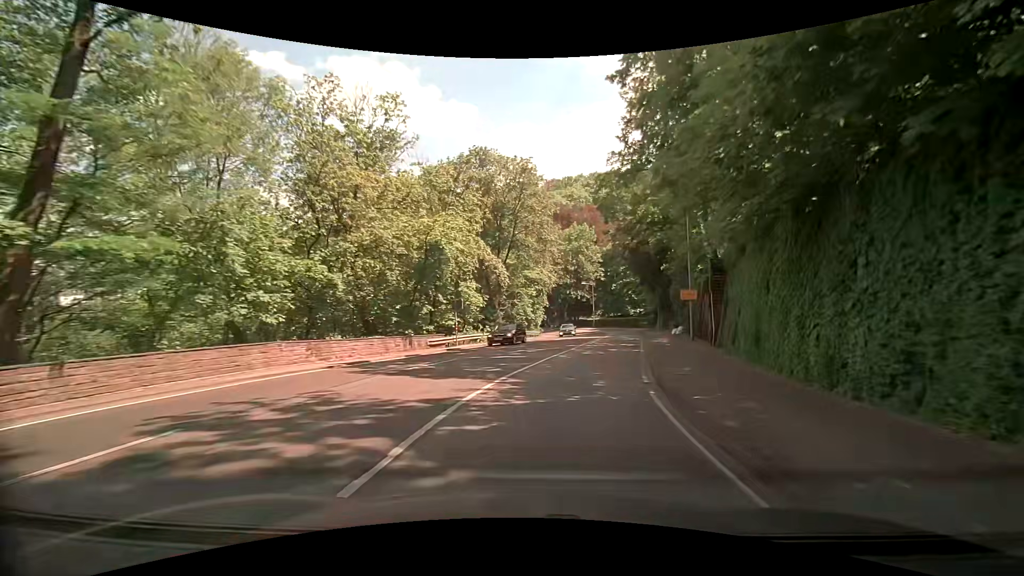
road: secondary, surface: asphalt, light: Day
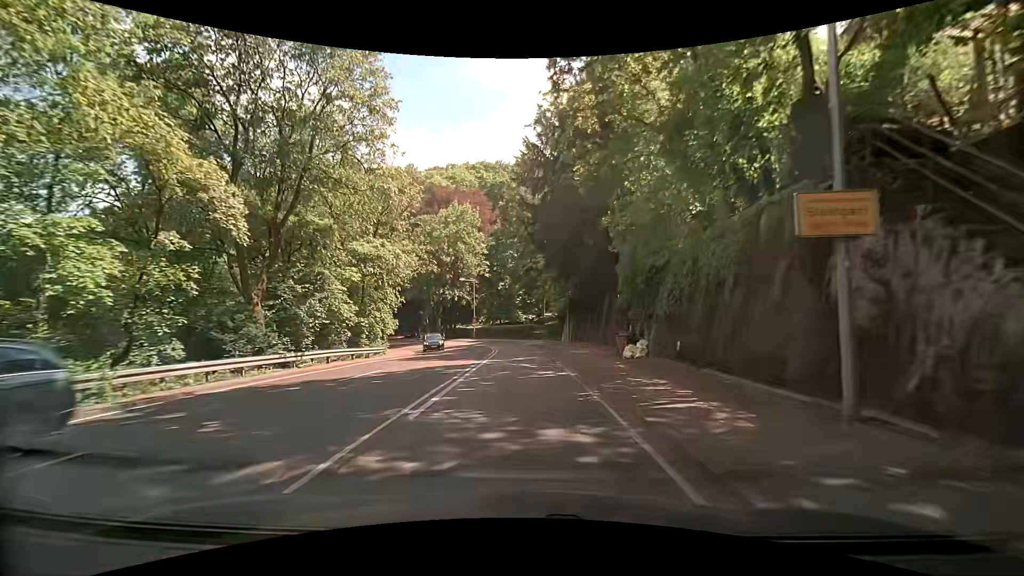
(+3.6, +23.4) m; +14°
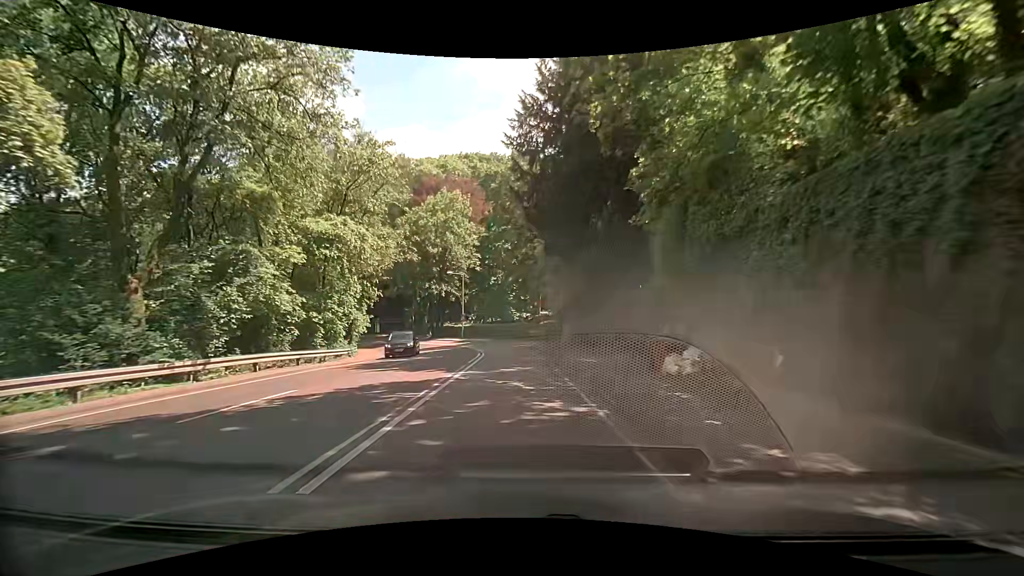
(0.0, +6.4) m; 0°
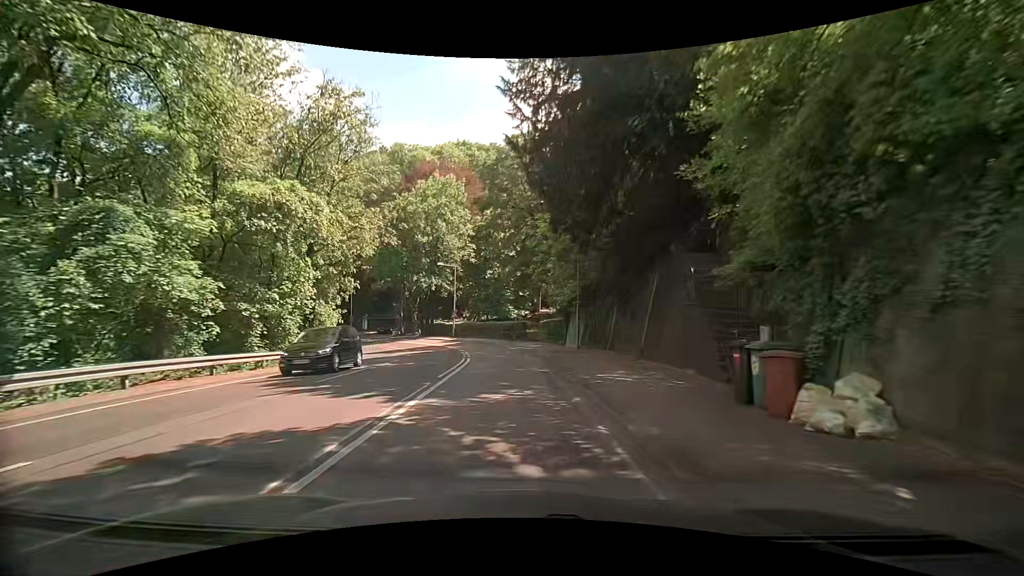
(+0.1, +6.3) m; 0°
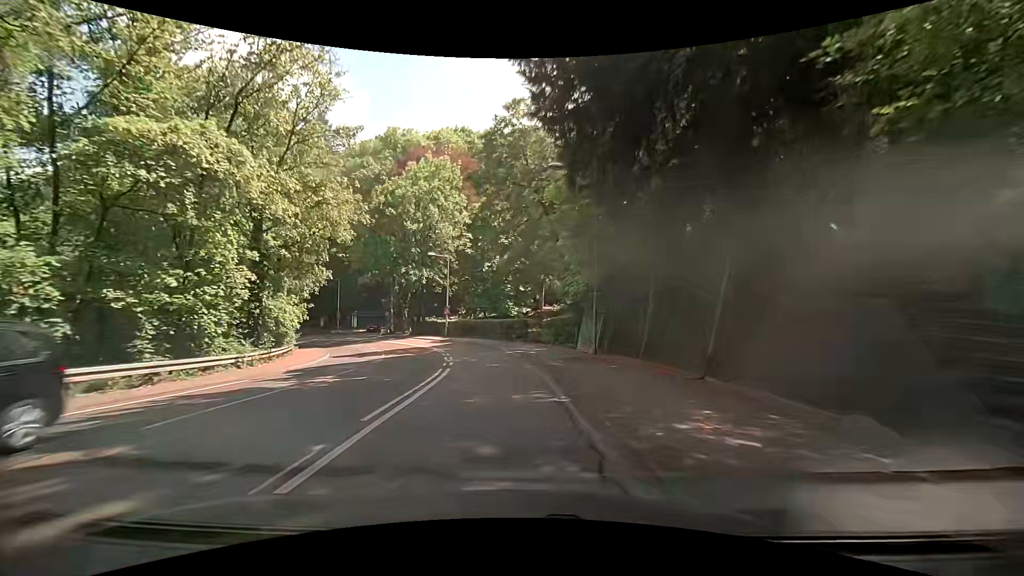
(+0.1, +6.3) m; 0°
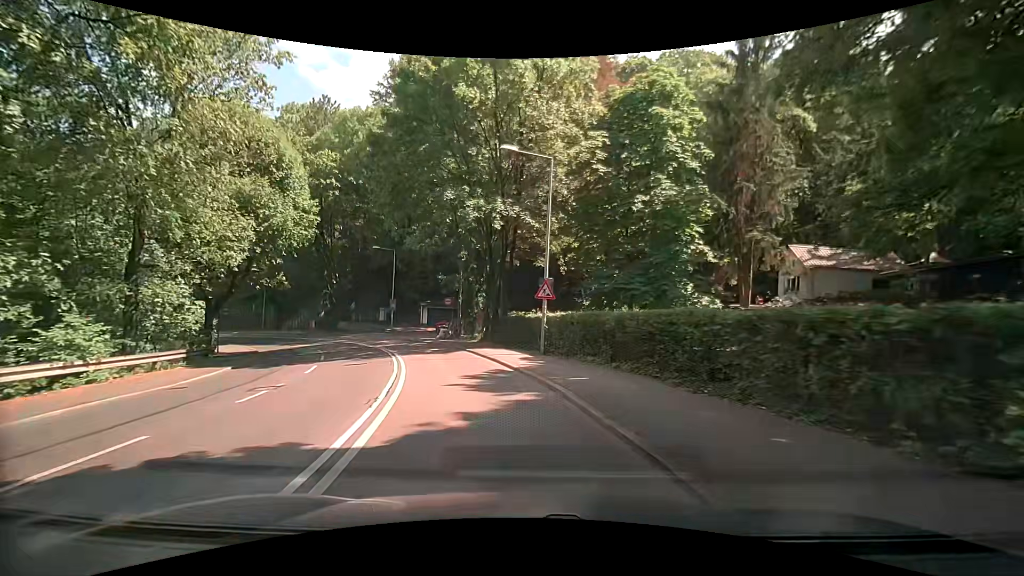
(-2.5, +30.2) m; -12°
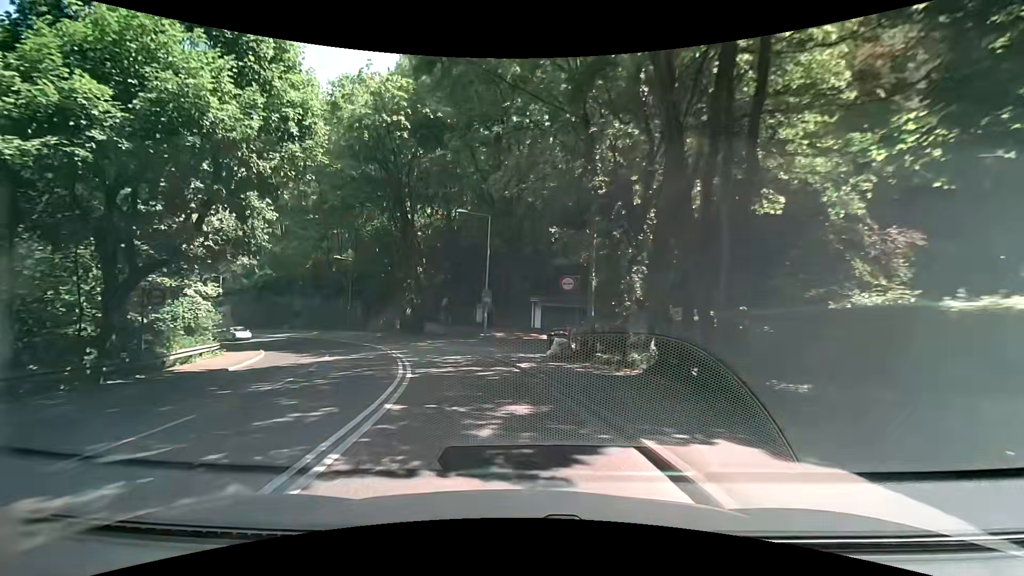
(-2.2, +17.9) m; -15°
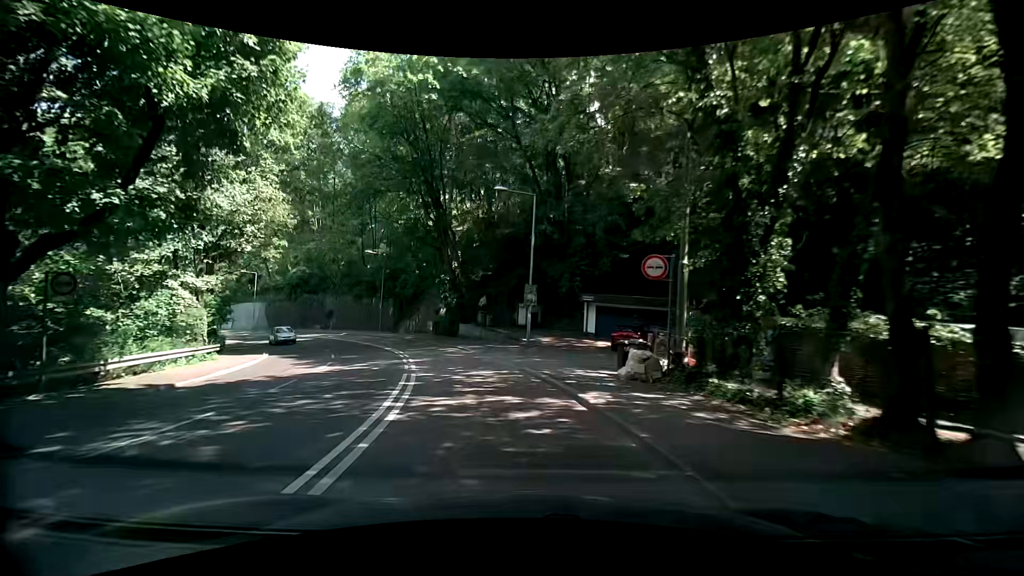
(-0.3, +6.0) m; -6°
(0, +10) (-2, +20) (-5, +29) (-9, +39) (-14, +47) (-21, +55) (-28, +61) (-36, +67) (-44, +73) (-53, +79) m
